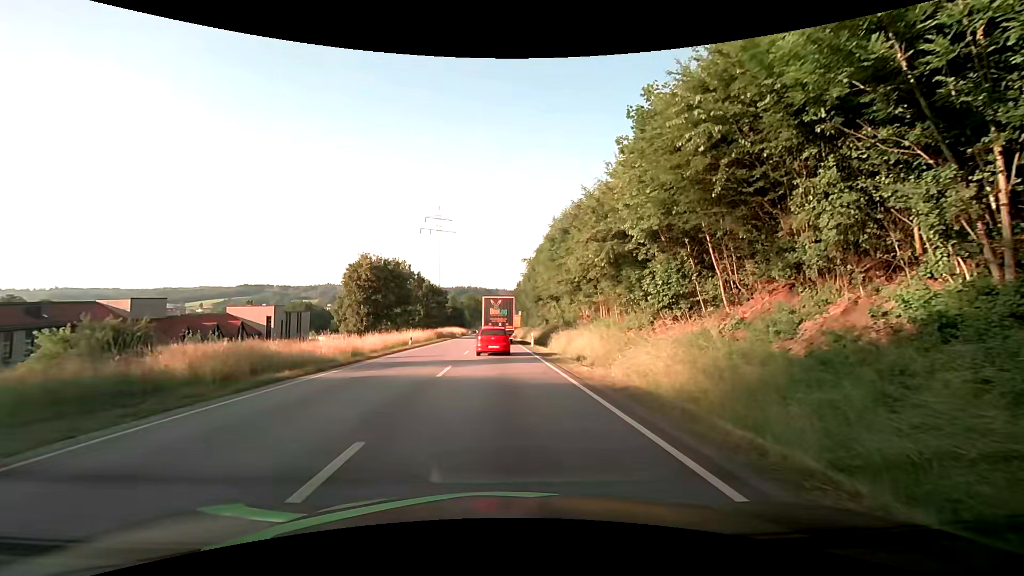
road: primary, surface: asphalt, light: Day
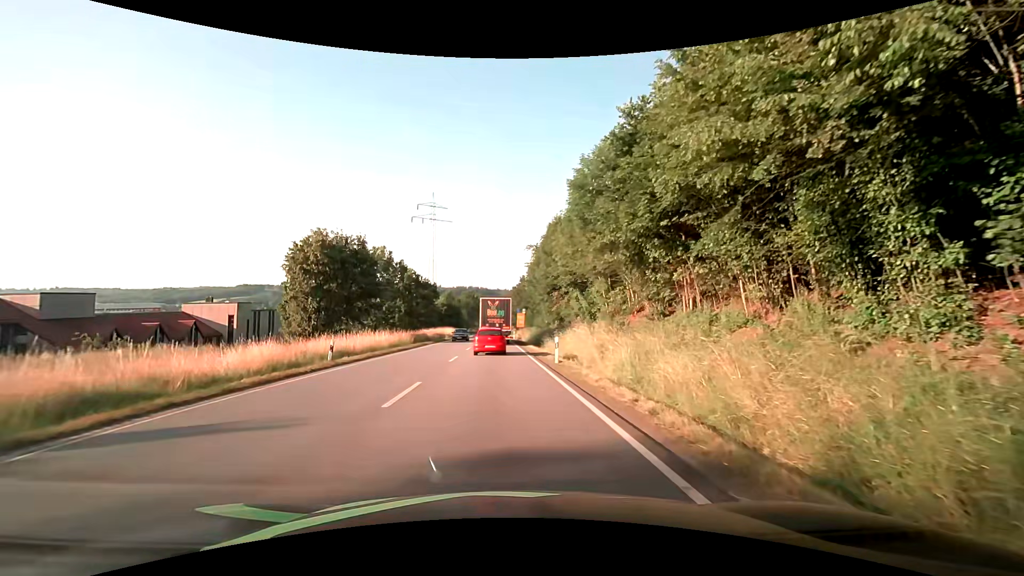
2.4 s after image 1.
(-0.1, +17.3) m; 0°
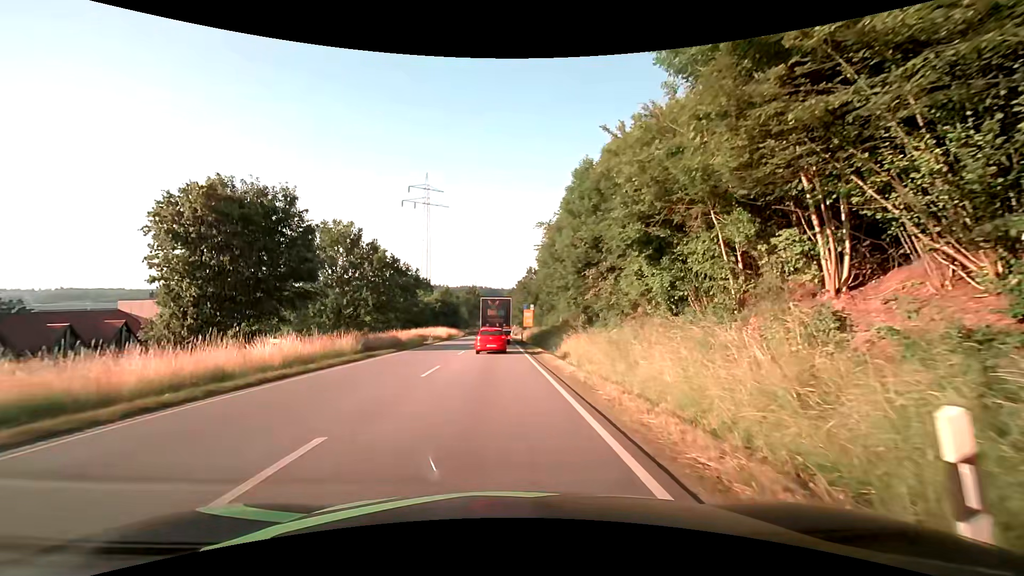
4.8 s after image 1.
(0.0, +18.5) m; 0°
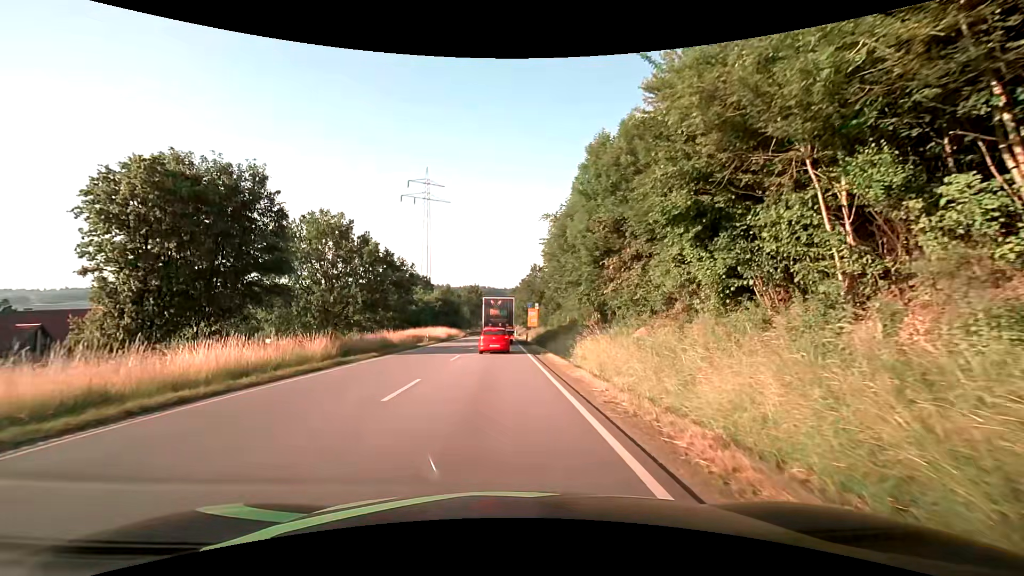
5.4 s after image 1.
(0.0, +4.9) m; 0°
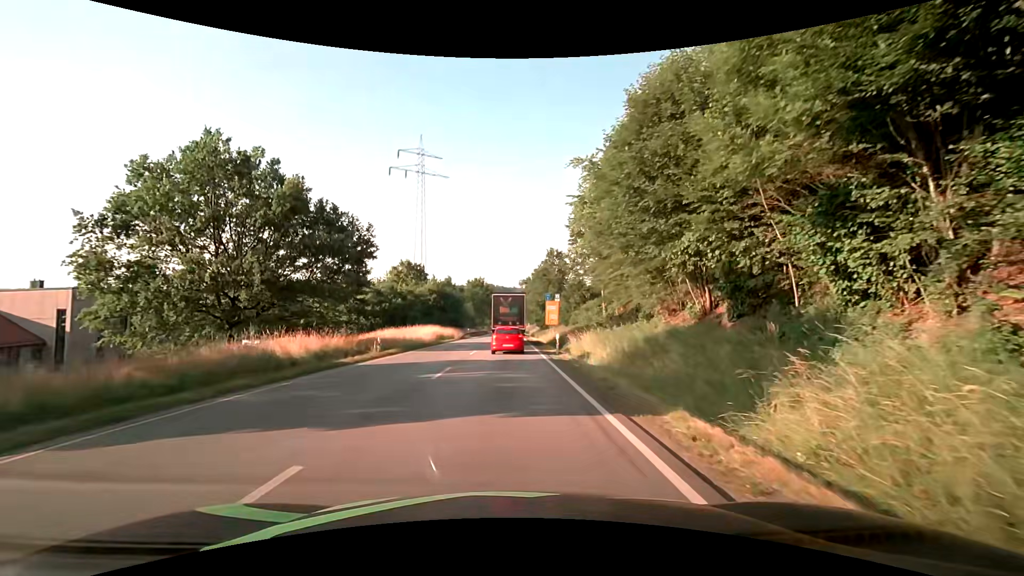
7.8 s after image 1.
(-0.3, +20.6) m; -1°
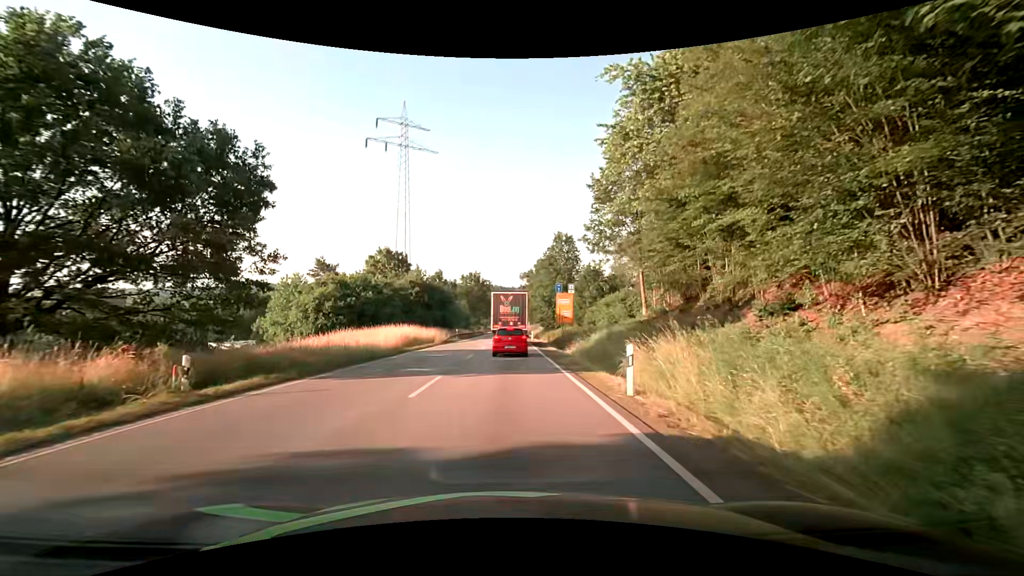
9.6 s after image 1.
(-0.1, +15.3) m; 0°
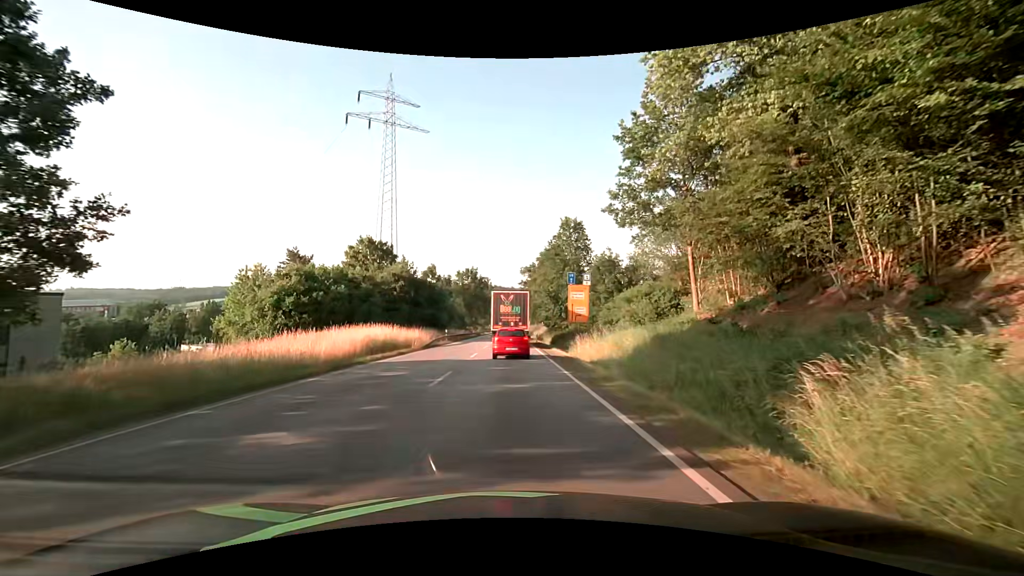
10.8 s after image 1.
(0.0, +9.9) m; 0°
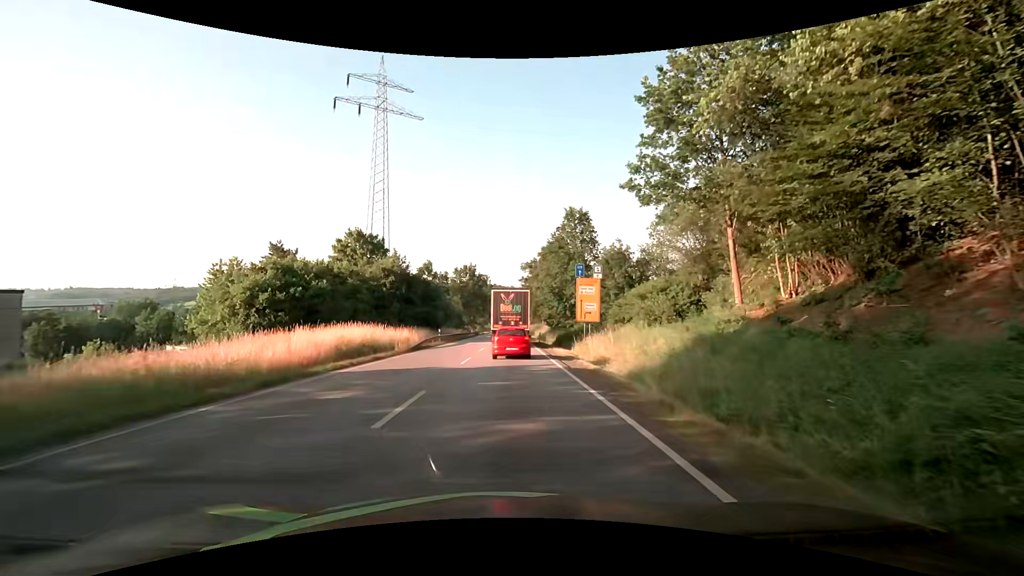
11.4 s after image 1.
(0.0, +4.9) m; 0°
(0, +10) (0, +20) (0, +30) (0, +40) (+1, +50) (+1, +60) (+1, +70) (+1, +80) (+1, +90) (+1, +100) m
